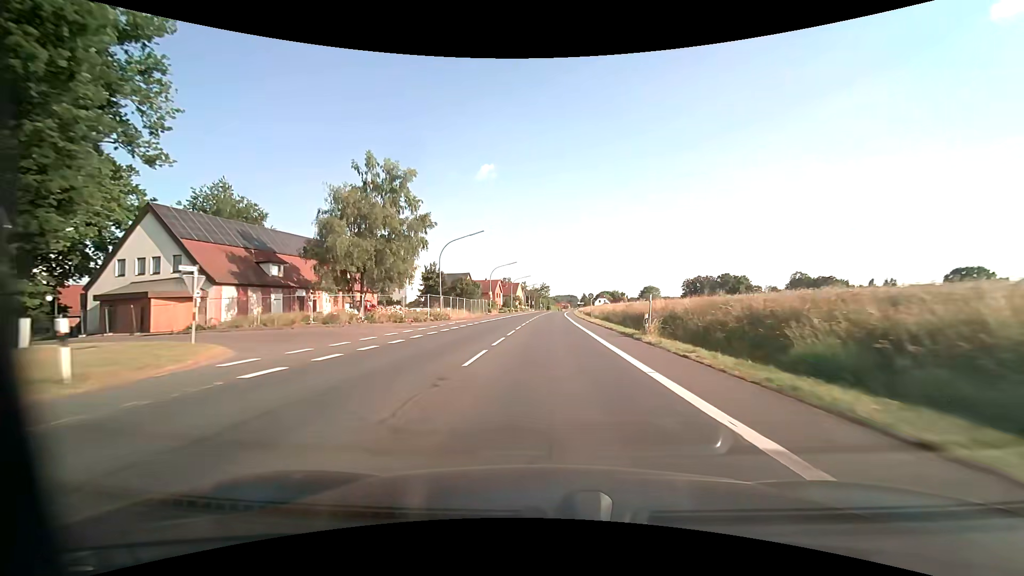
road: primary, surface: asphalt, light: Day
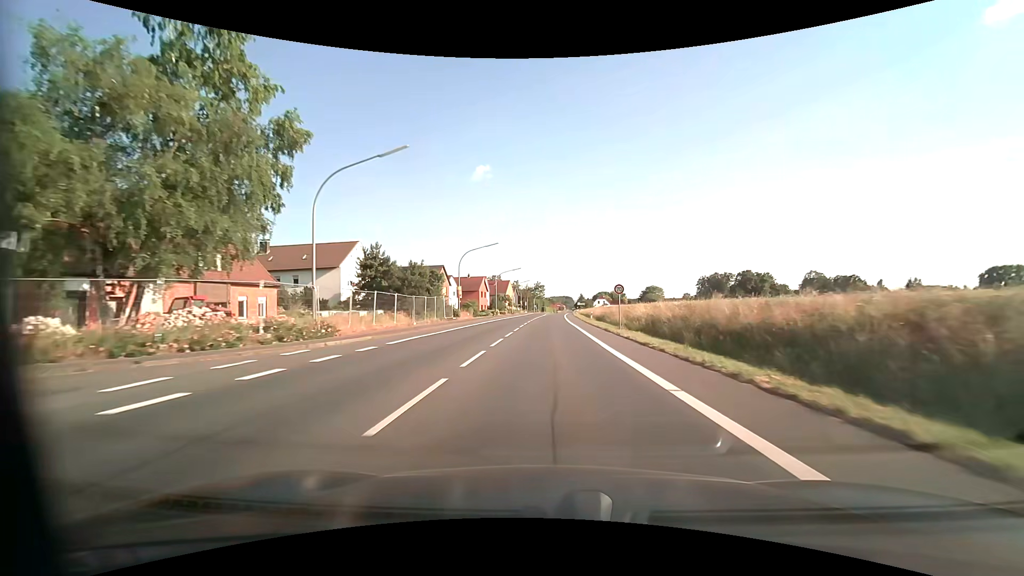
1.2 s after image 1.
(+0.1, +24.0) m; +1°
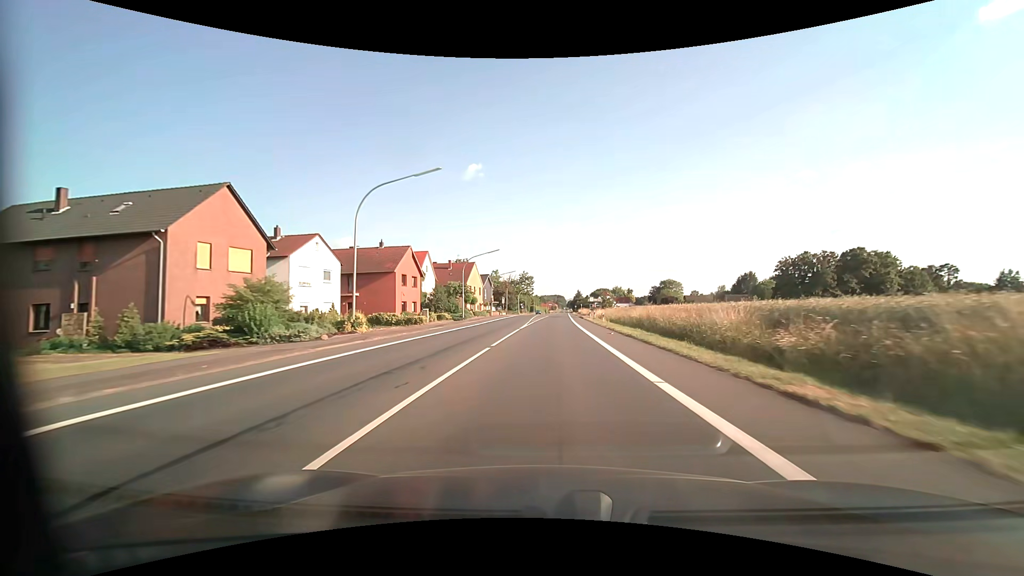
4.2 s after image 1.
(+0.7, +59.9) m; +1°
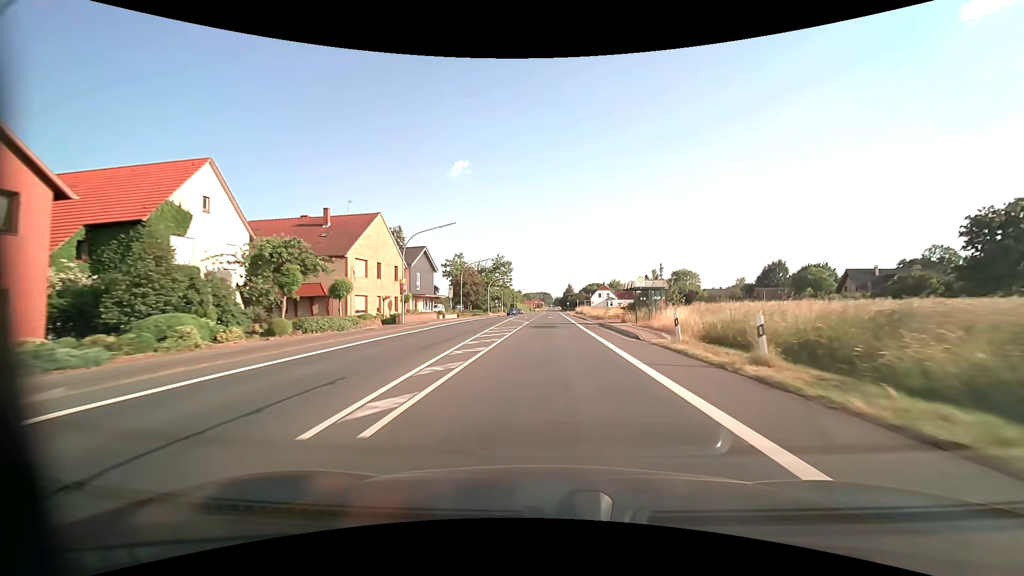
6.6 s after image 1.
(+0.7, +48.0) m; +1°
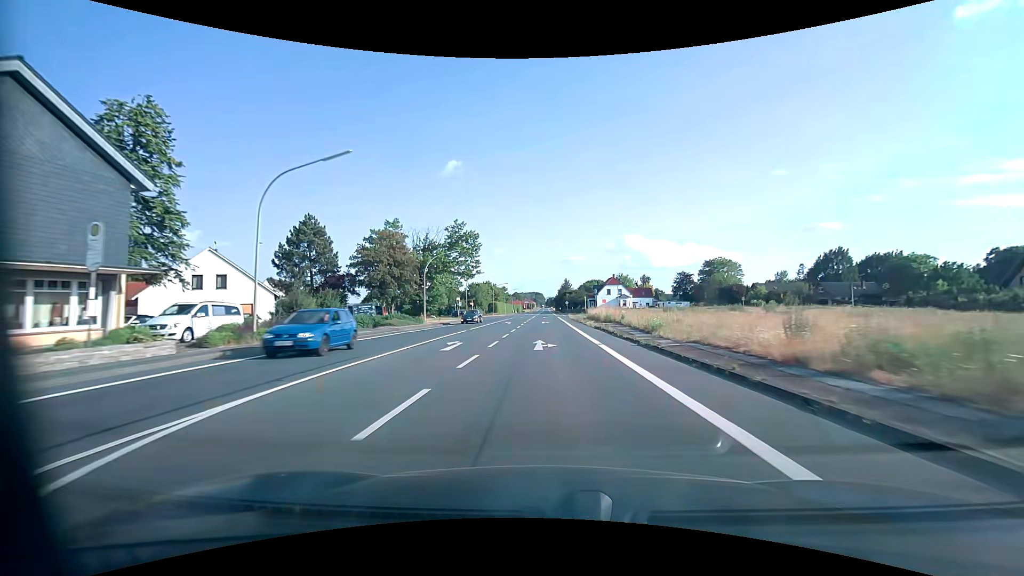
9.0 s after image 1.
(+0.6, +48.1) m; +1°
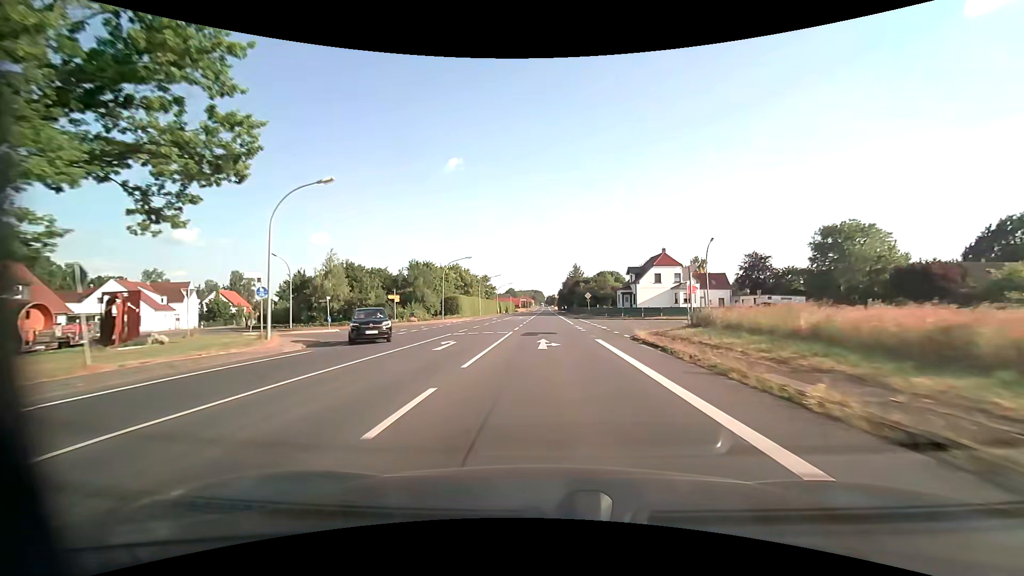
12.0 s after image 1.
(0.0, +60.2) m; 0°
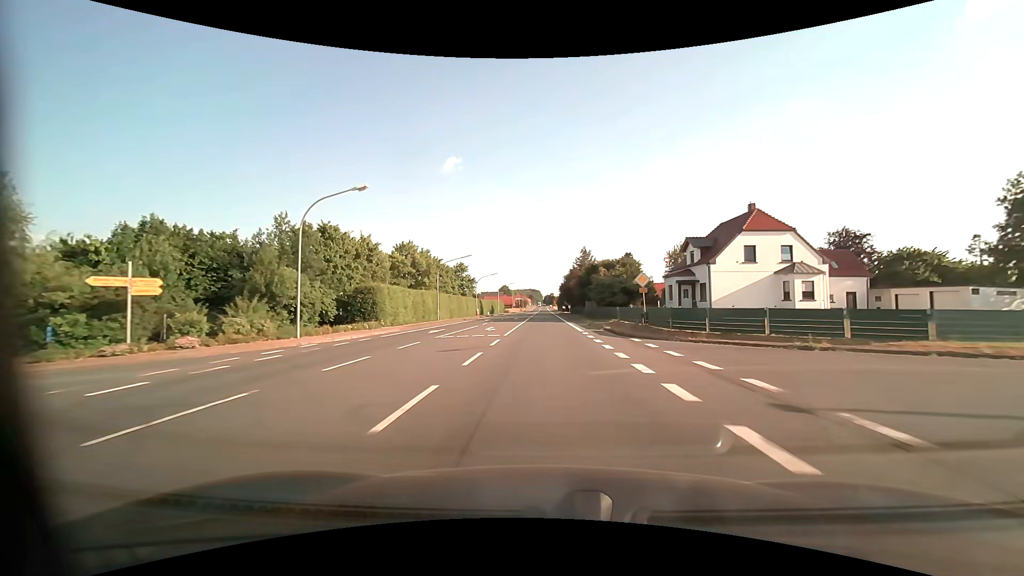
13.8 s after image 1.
(0.0, +36.0) m; 0°
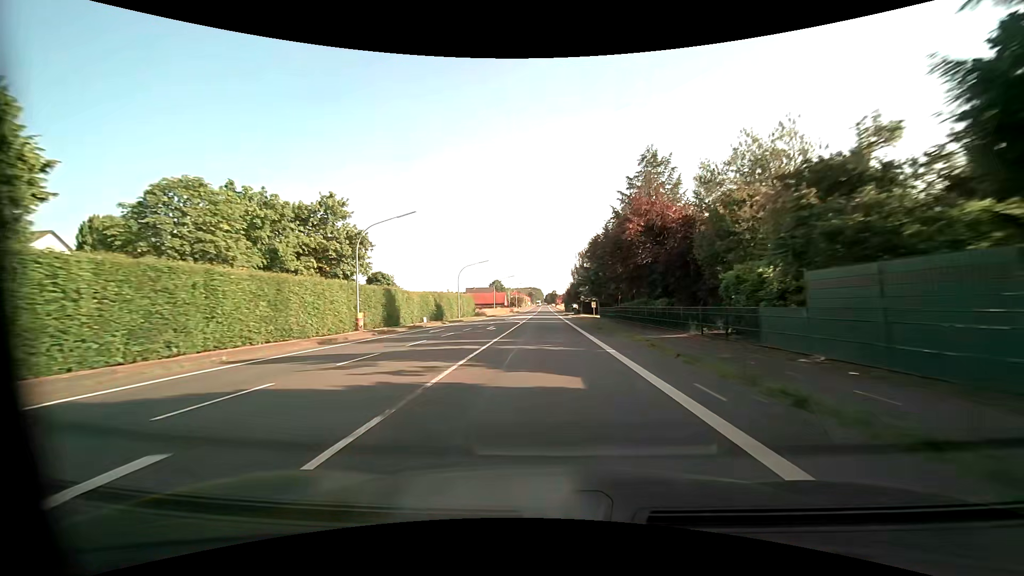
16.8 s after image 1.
(+0.1, +60.0) m; 0°
